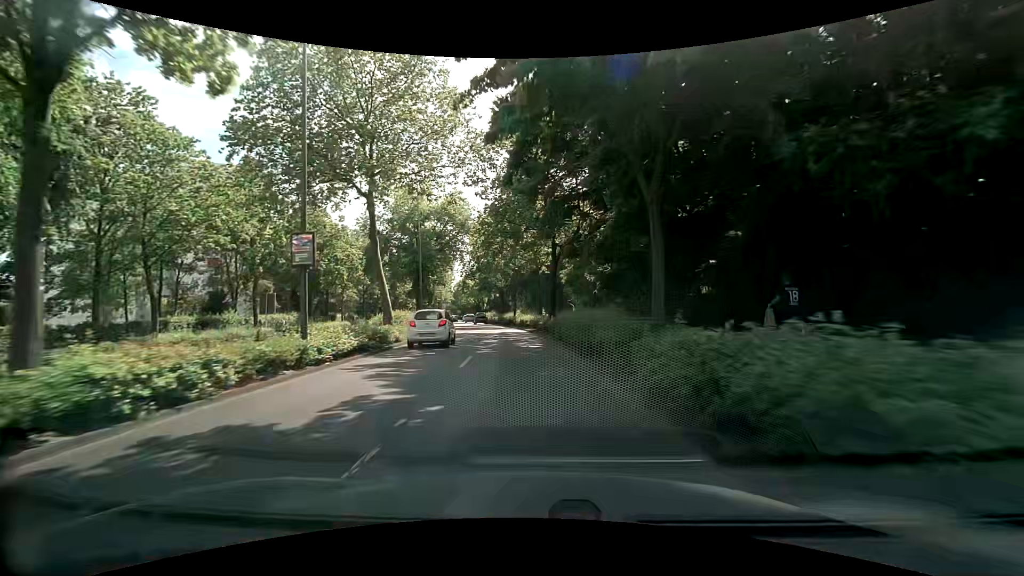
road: primary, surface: asphalt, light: Day
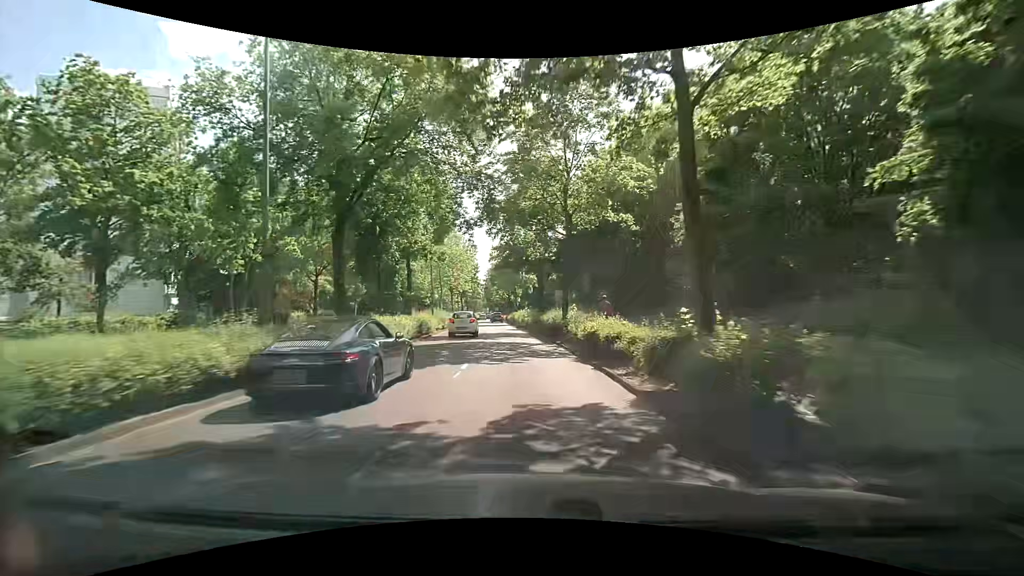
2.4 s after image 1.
(-1.3, +29.0) m; -4°
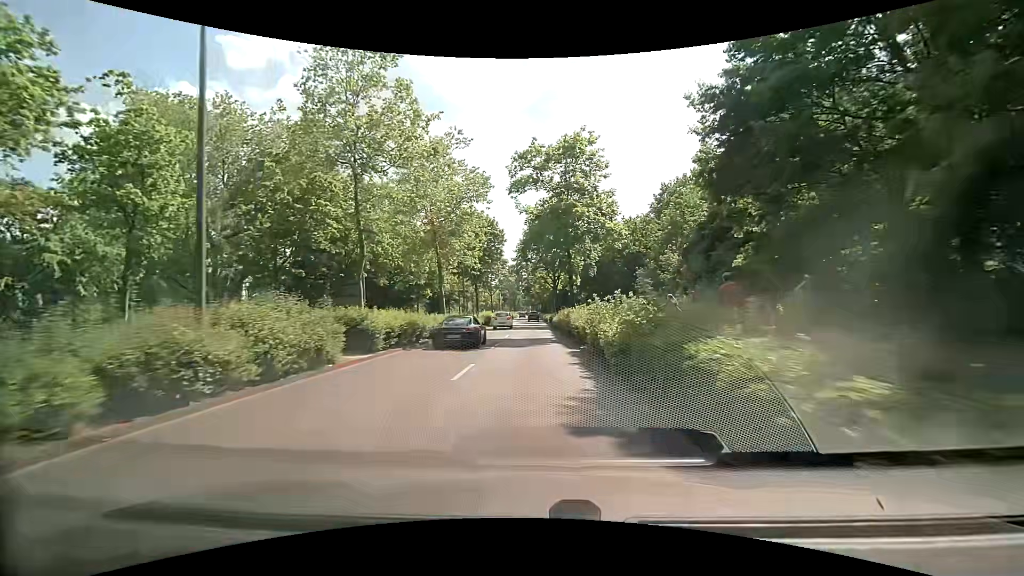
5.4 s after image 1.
(-2.3, +36.8) m; -6°
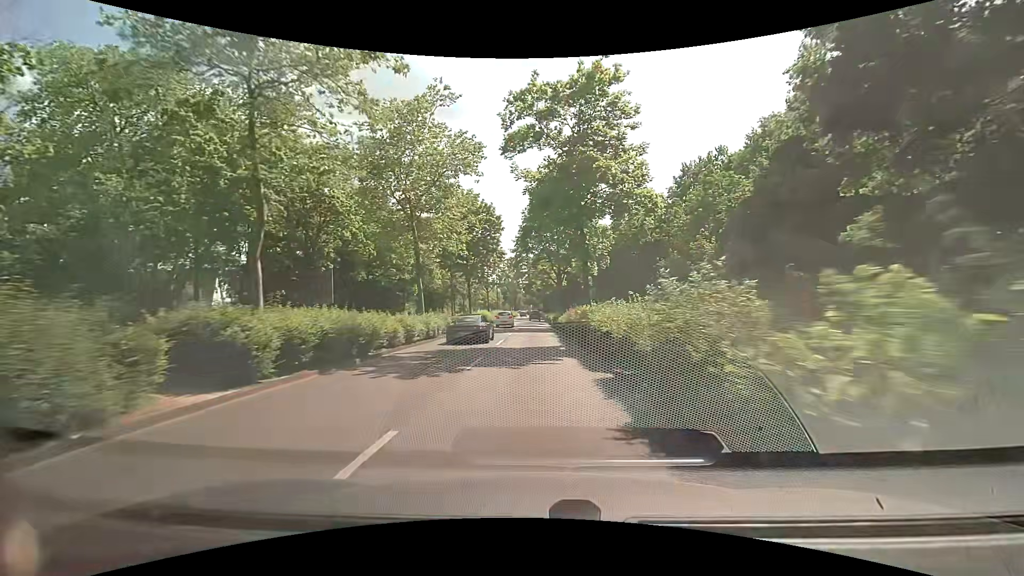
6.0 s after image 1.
(-0.1, +7.4) m; -1°
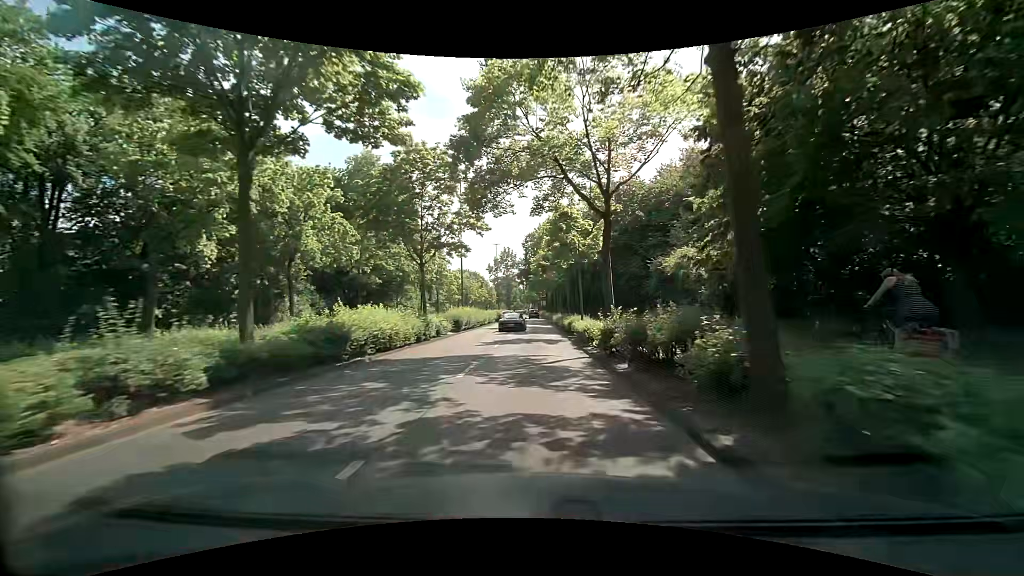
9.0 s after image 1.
(+0.2, +37.5) m; 0°
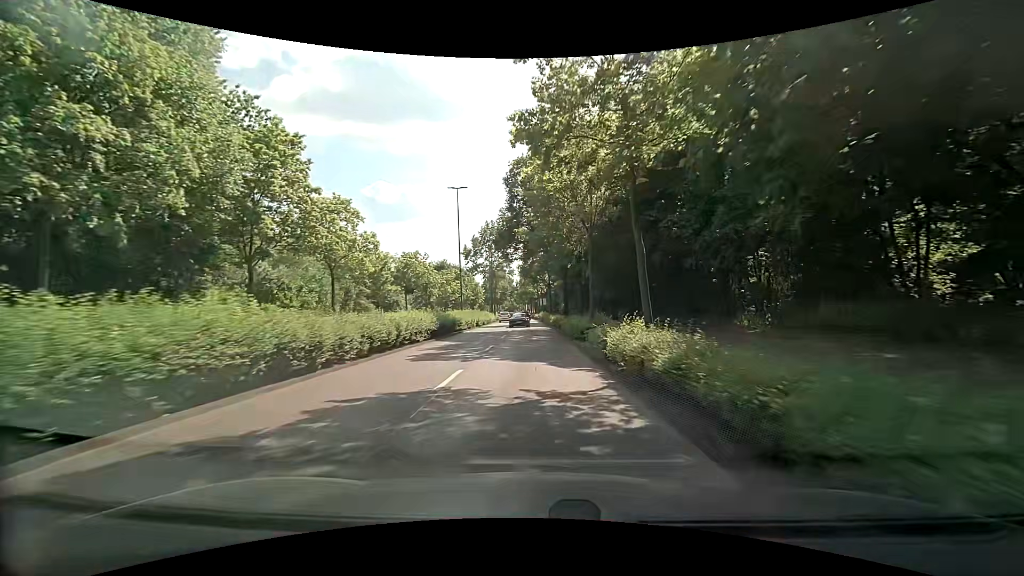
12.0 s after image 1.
(0.0, +37.8) m; 0°
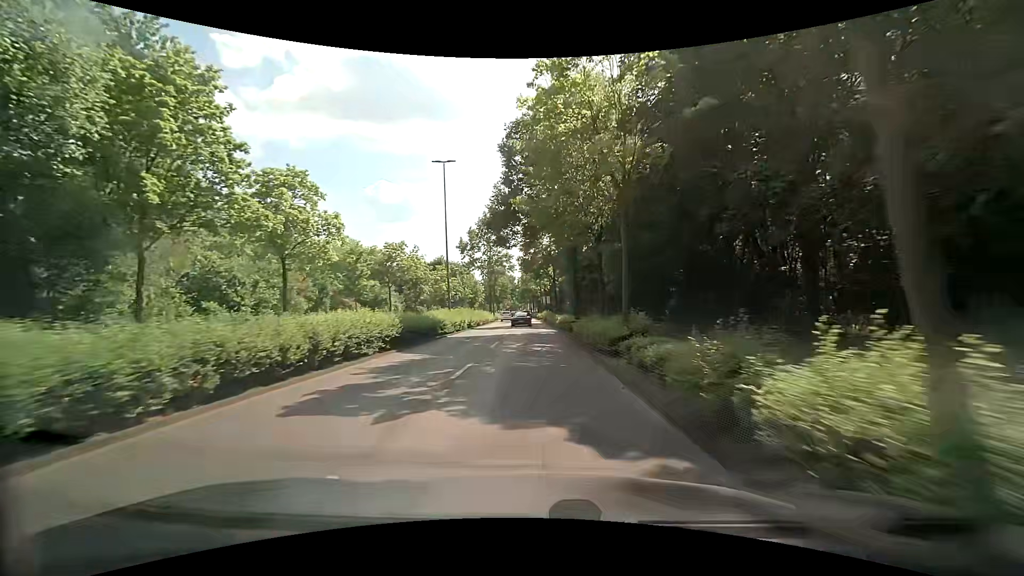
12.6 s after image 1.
(0.0, +7.5) m; 0°
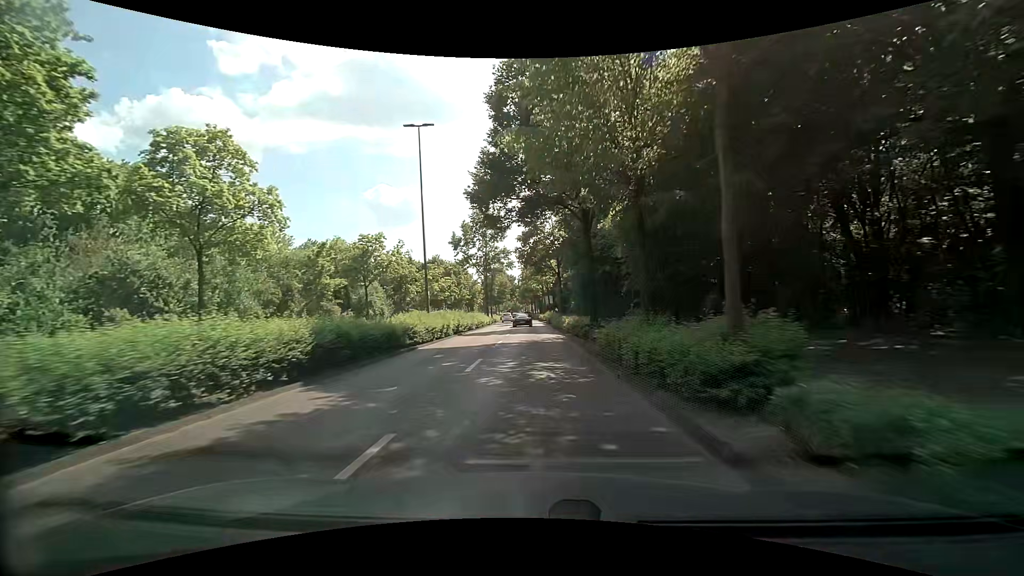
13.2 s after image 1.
(0.0, +7.6) m; 0°
(0, +10) (0, +20) (0, +30) (0, +40) (0, +50) (-1, +60) (-1, +70) (-1, +80) (-2, +90) (-2, +100) m
